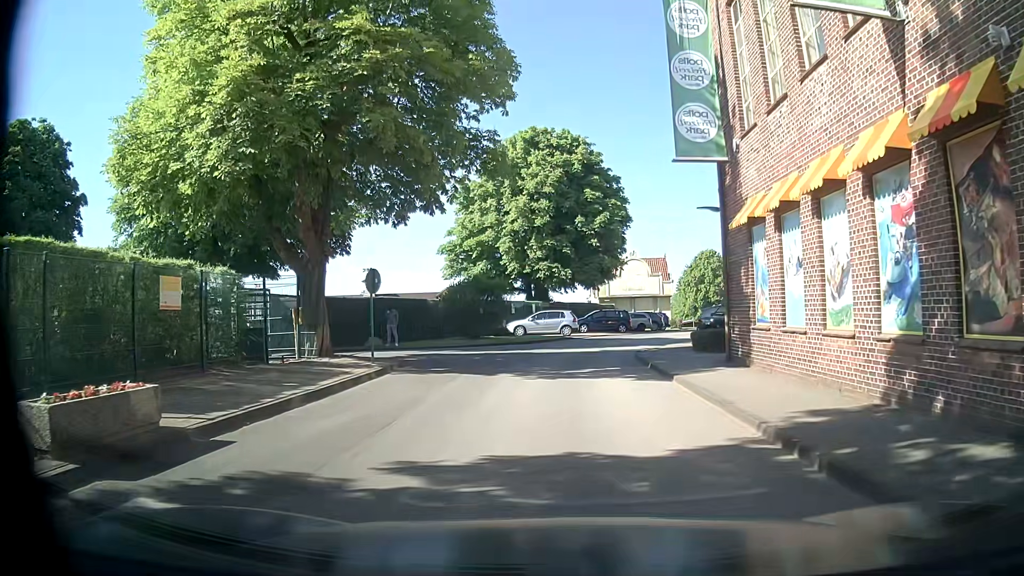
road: service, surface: asphalt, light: Day
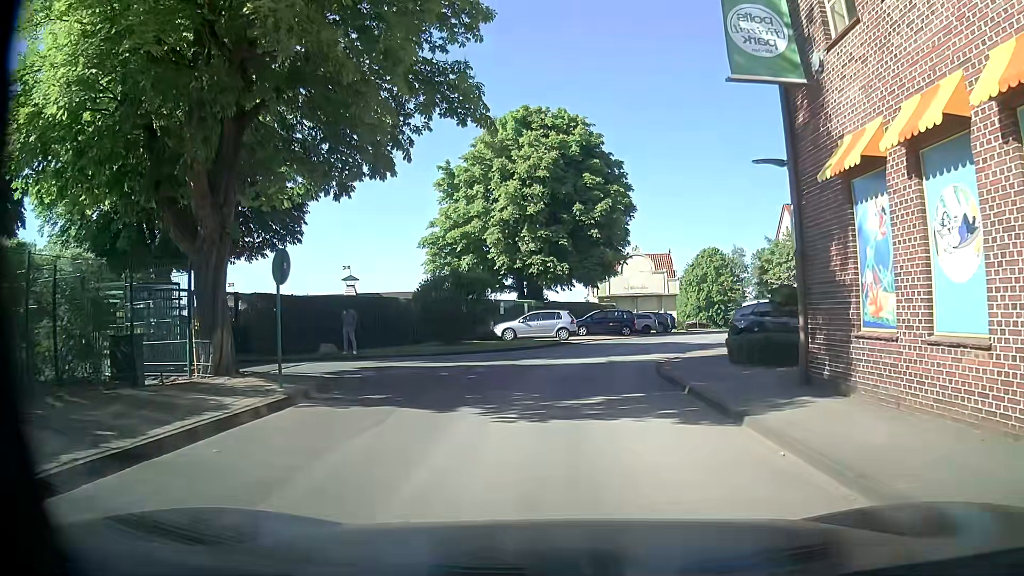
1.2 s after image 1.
(+0.2, +5.4) m; +2°
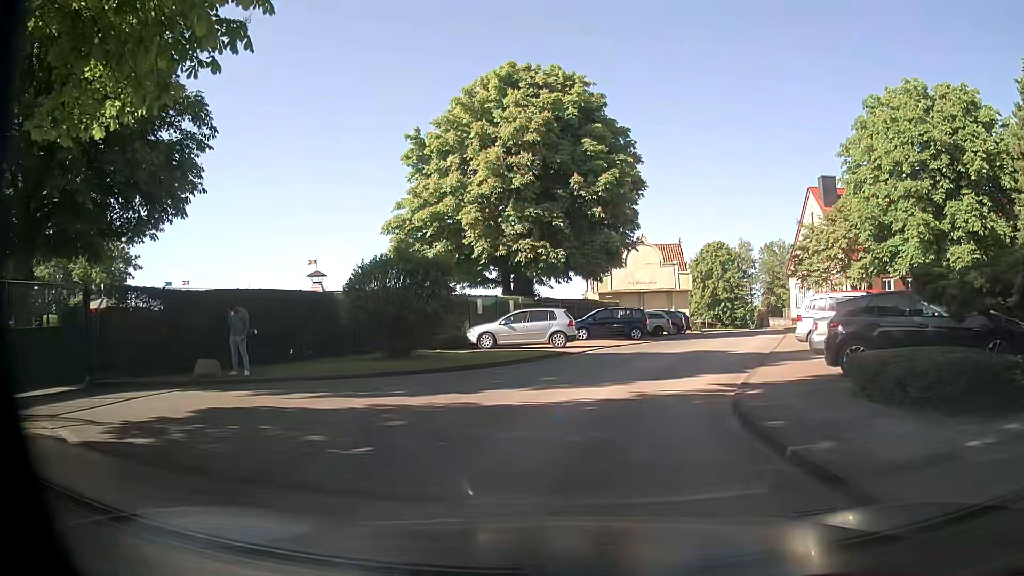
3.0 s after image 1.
(0.0, +8.0) m; +2°
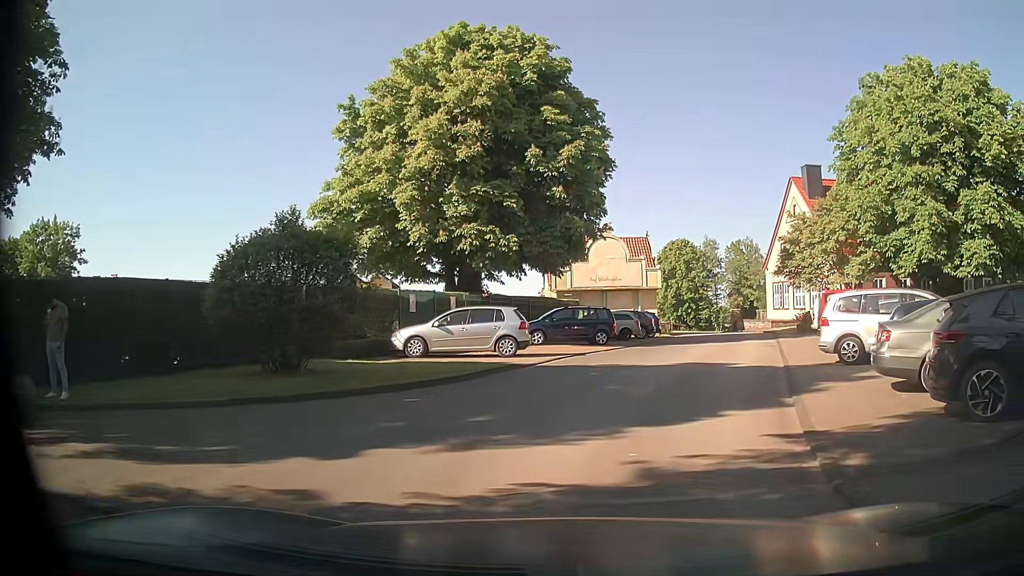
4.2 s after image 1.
(+0.1, +5.3) m; +2°
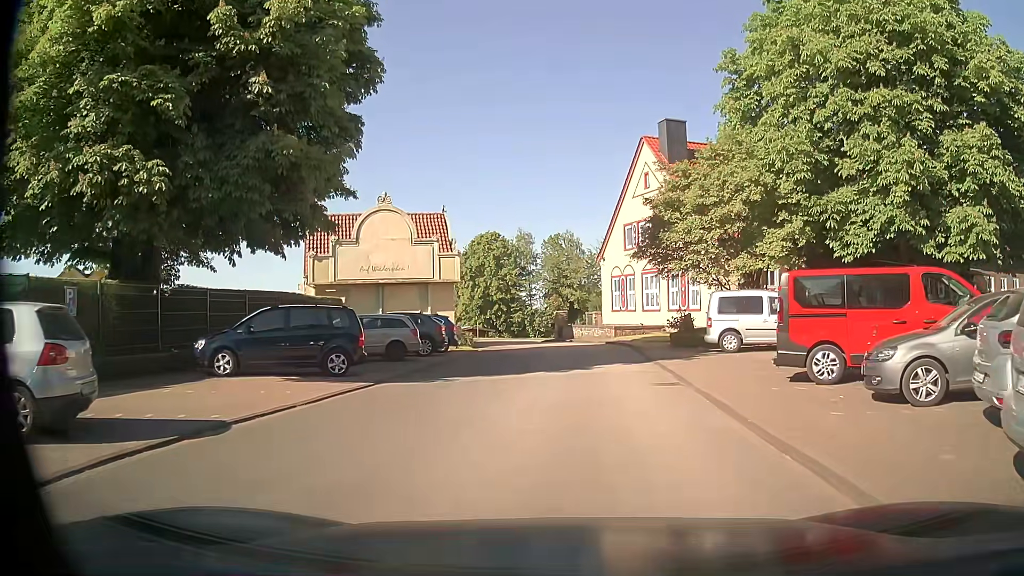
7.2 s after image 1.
(+2.2, +13.1) m; +16°
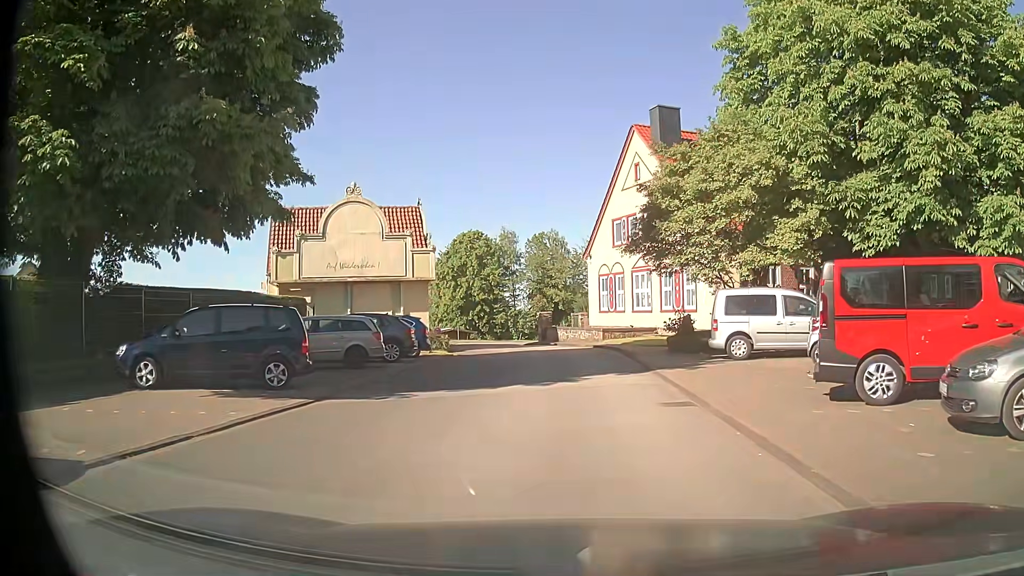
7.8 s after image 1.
(0.0, +2.7) m; +2°
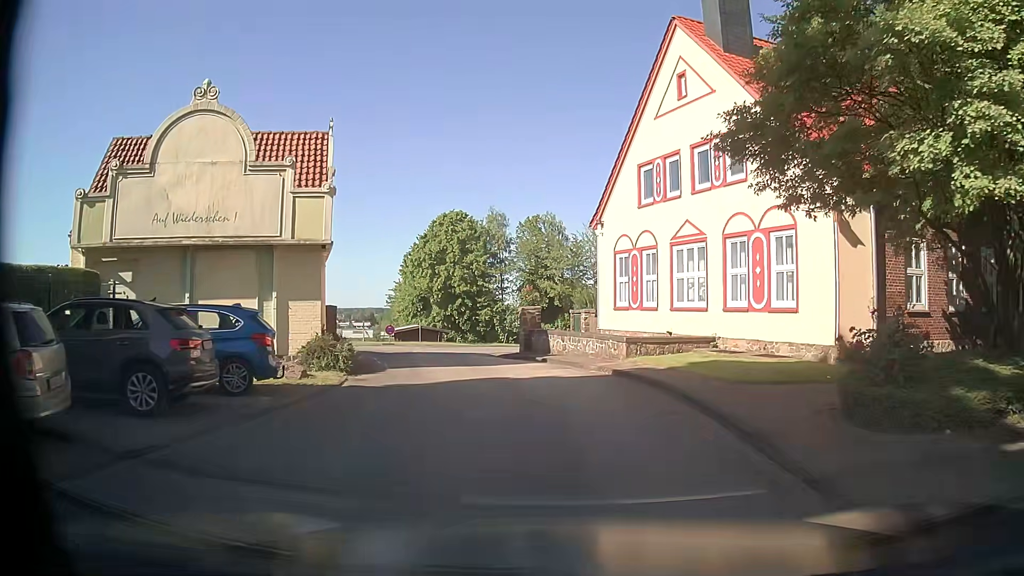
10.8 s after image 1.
(0.0, +13.7) m; -1°
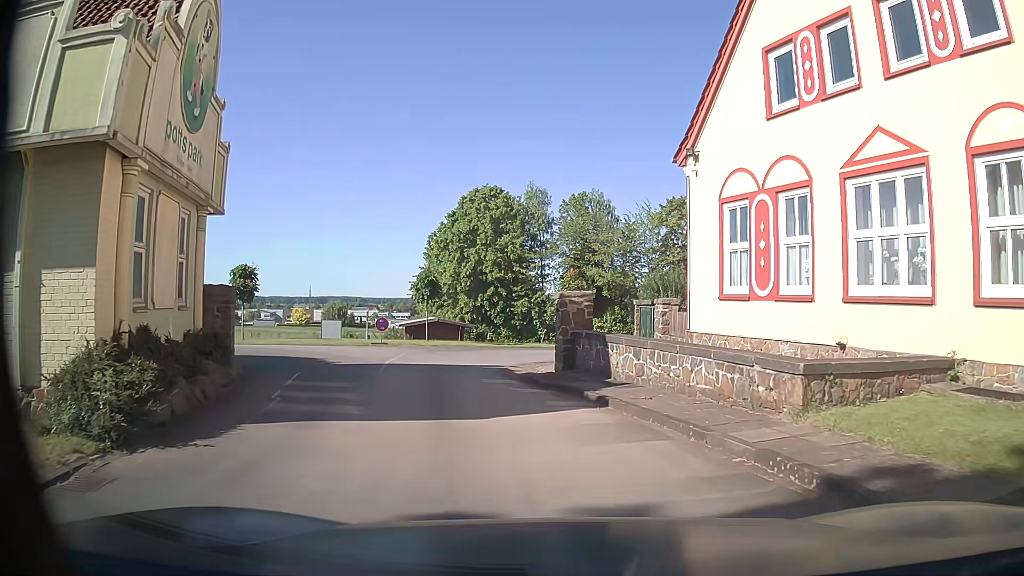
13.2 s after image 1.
(-0.2, +10.8) m; -4°
(-1, +10) (-3, +20) (-10, +26) (-20, +28) (-30, +29) (-40, +30) (-50, +31) (-60, +31) (-70, +32) (-76, +40) m
